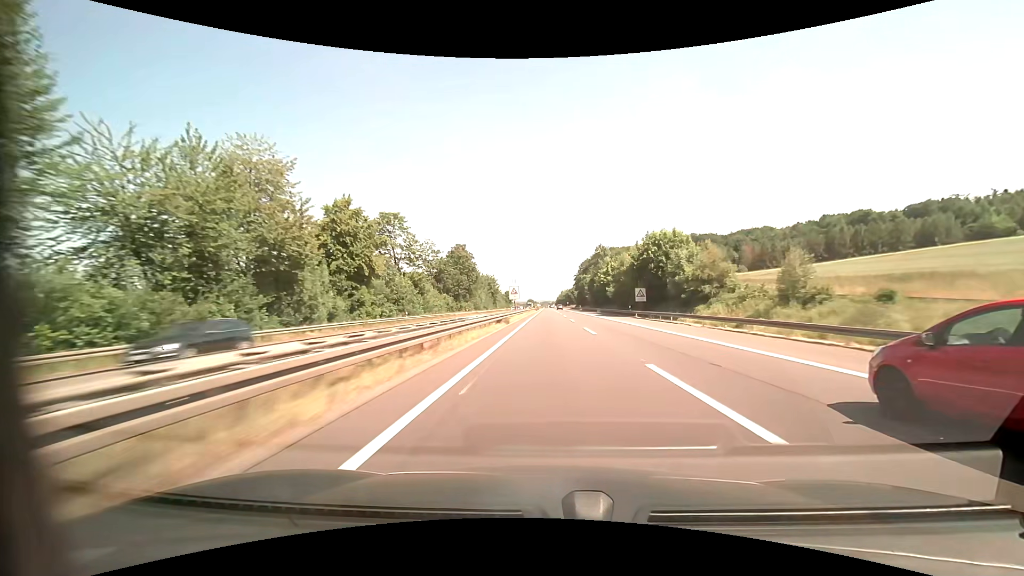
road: motorway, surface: asphalt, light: Day
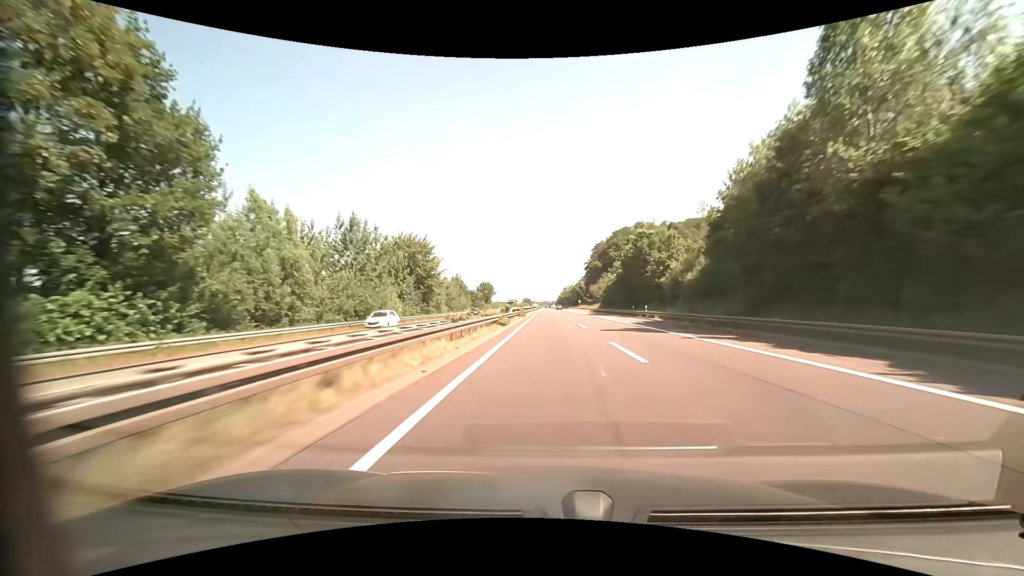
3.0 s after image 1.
(+0.1, +102.2) m; 0°
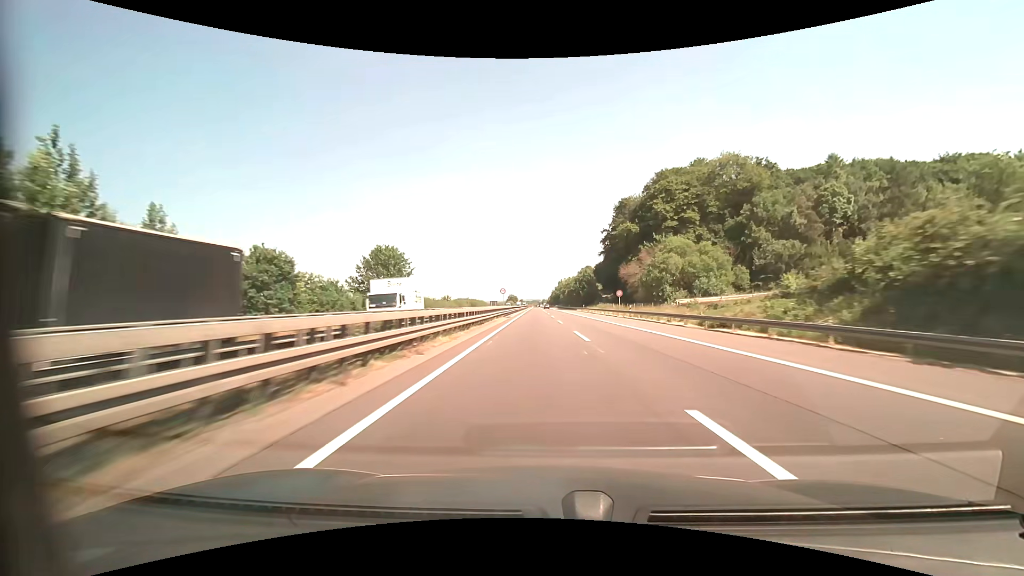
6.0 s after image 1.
(+0.5, +102.3) m; +1°
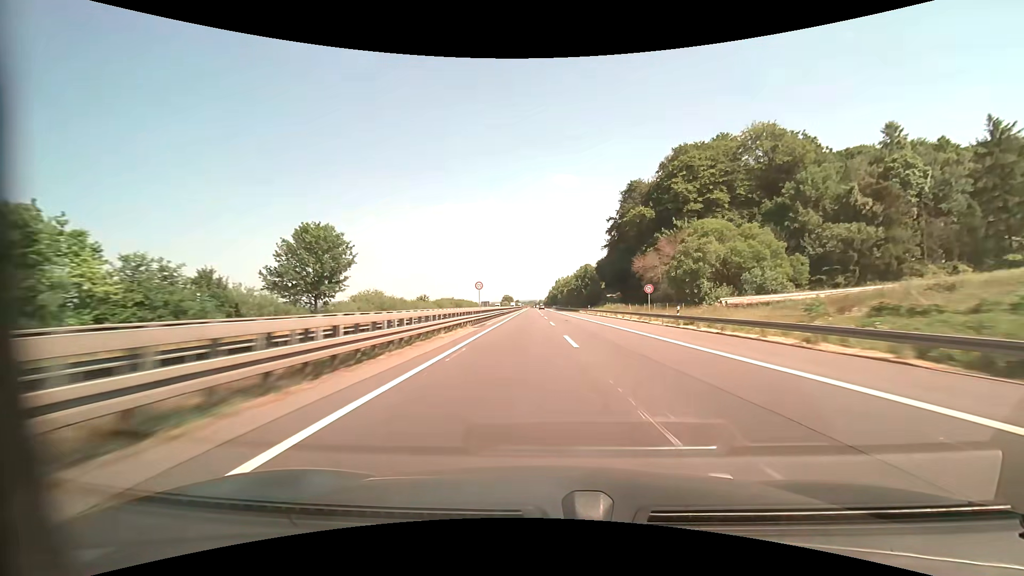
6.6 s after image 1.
(+0.1, +20.5) m; 0°
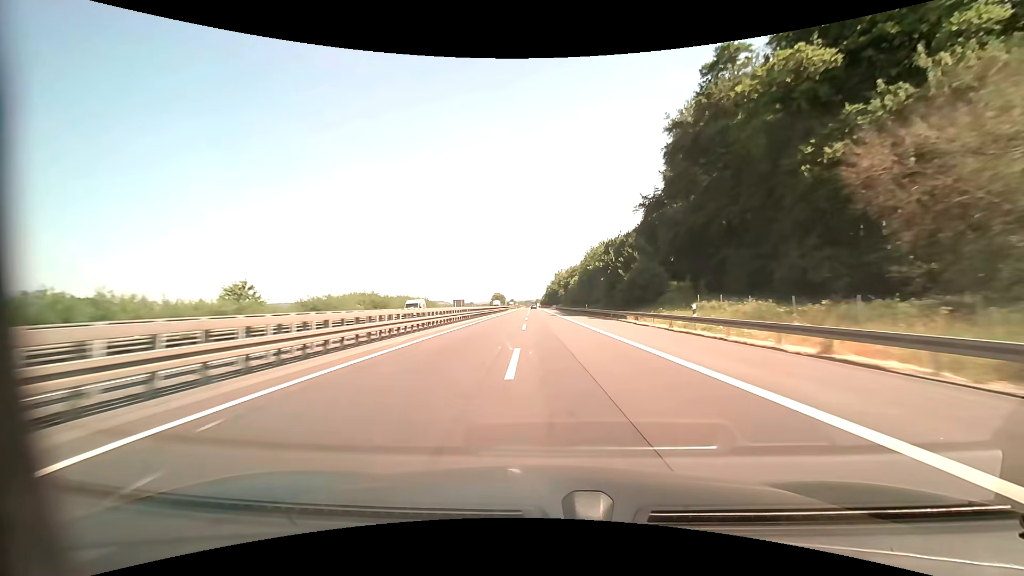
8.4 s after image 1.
(+0.2, +61.6) m; 0°
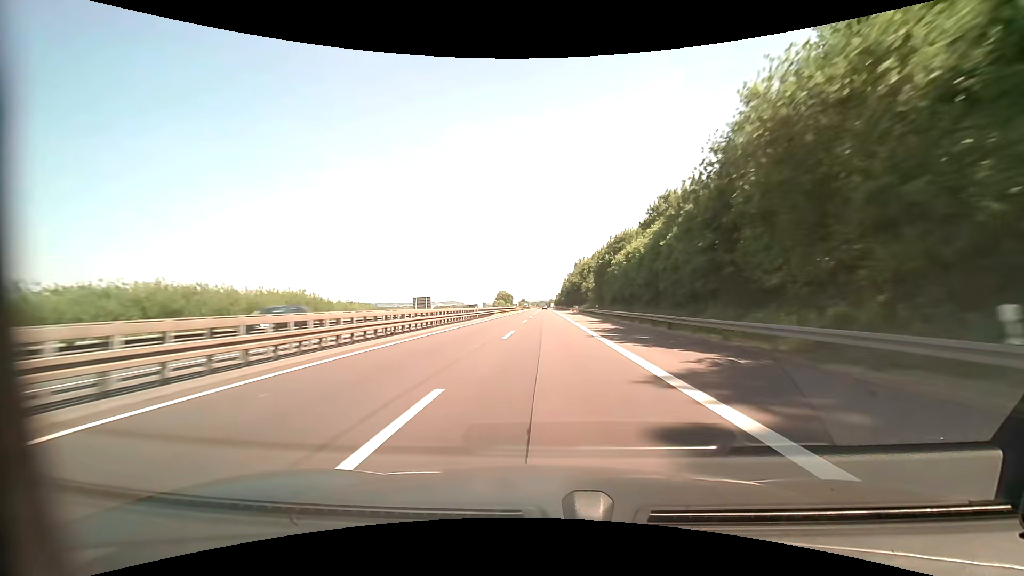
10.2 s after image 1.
(-0.6, +61.6) m; -2°
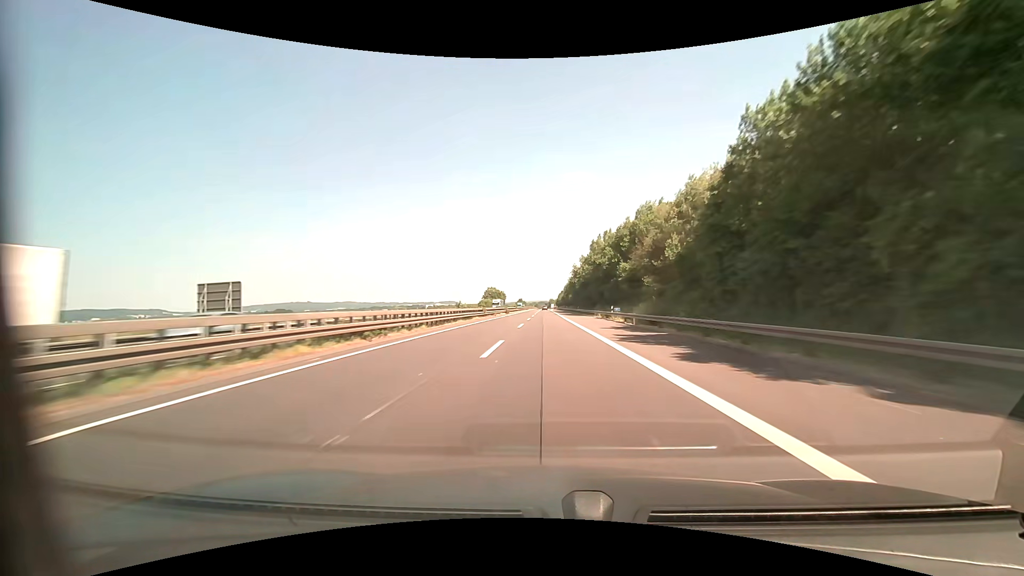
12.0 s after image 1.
(-0.3, +61.6) m; 0°
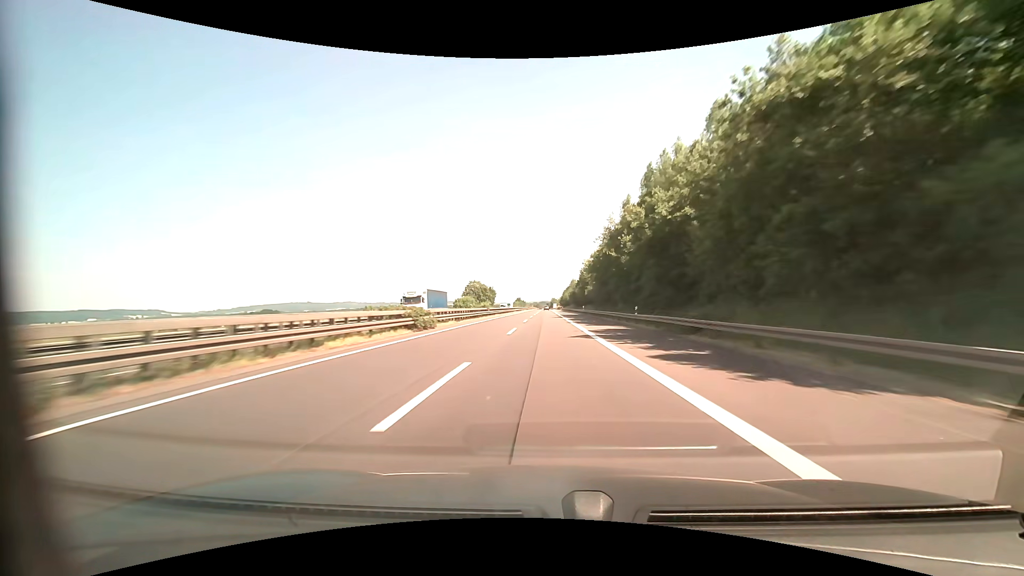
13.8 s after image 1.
(+0.1, +61.7) m; 0°
(0, +10) (0, +20) (0, +30) (0, +40) (0, +50) (0, +60) (0, +70) (0, +80) (0, +90) (0, +100) m
